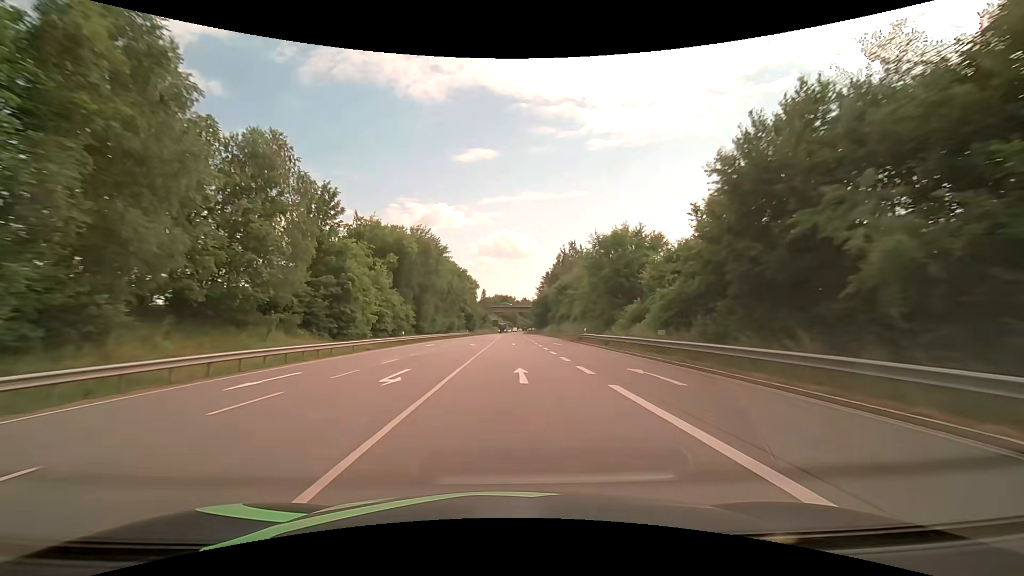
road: primary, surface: asphalt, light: Day
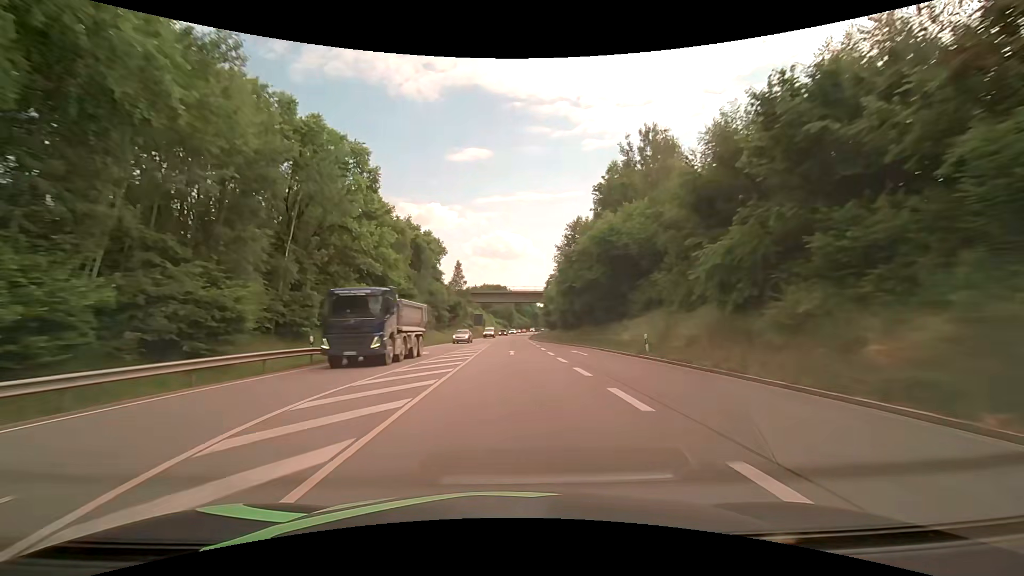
(+0.5, +79.0) m; +1°
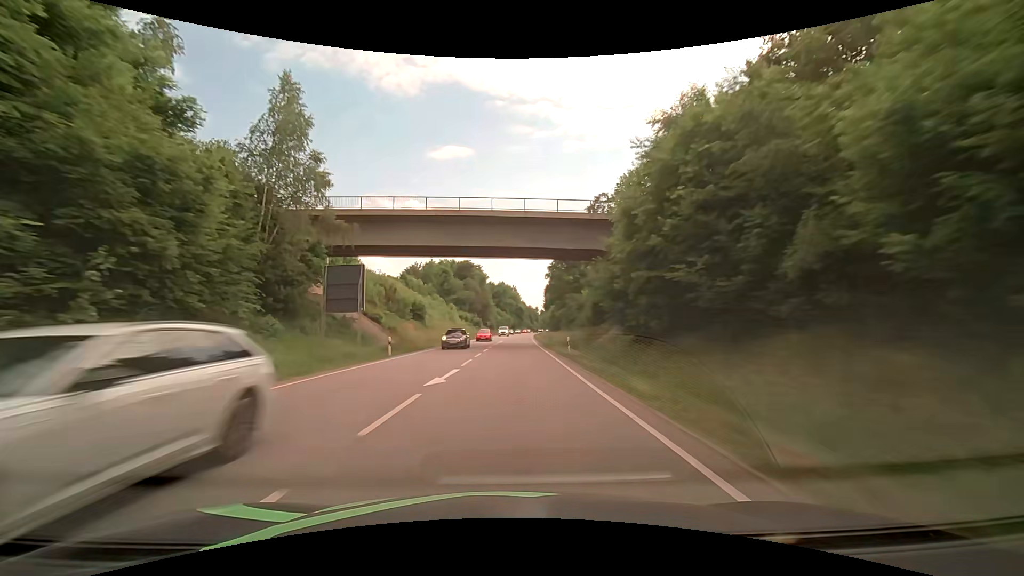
(+1.0, +78.9) m; +2°
(0, +10) (0, +20) (0, +30) (+1, +40) (+1, +50) (+2, +60) (+2, +70) (+3, +80) (+3, +90) (+4, +100) m
